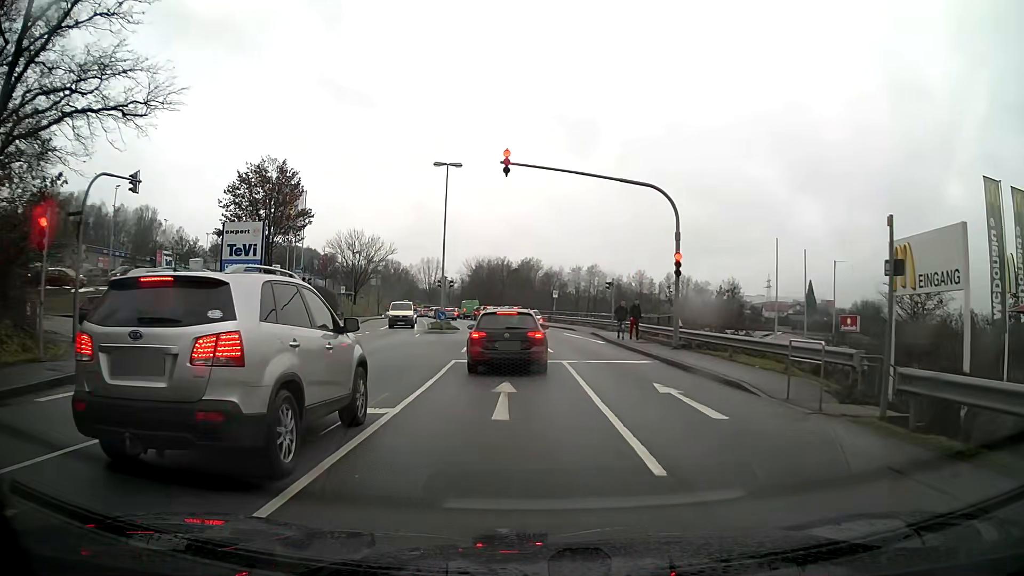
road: tertiary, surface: asphalt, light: Day
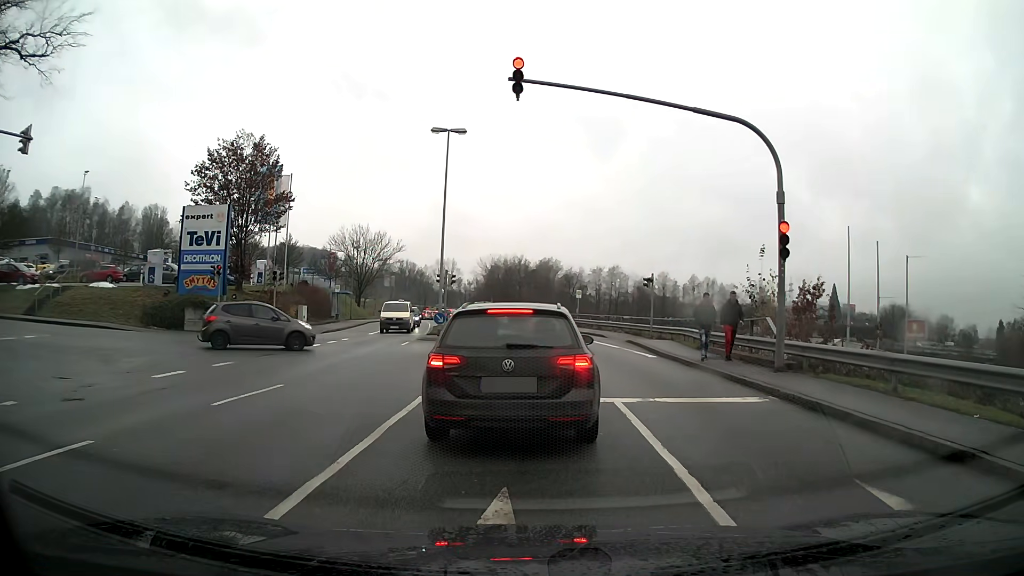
(-0.1, +7.9) m; -1°
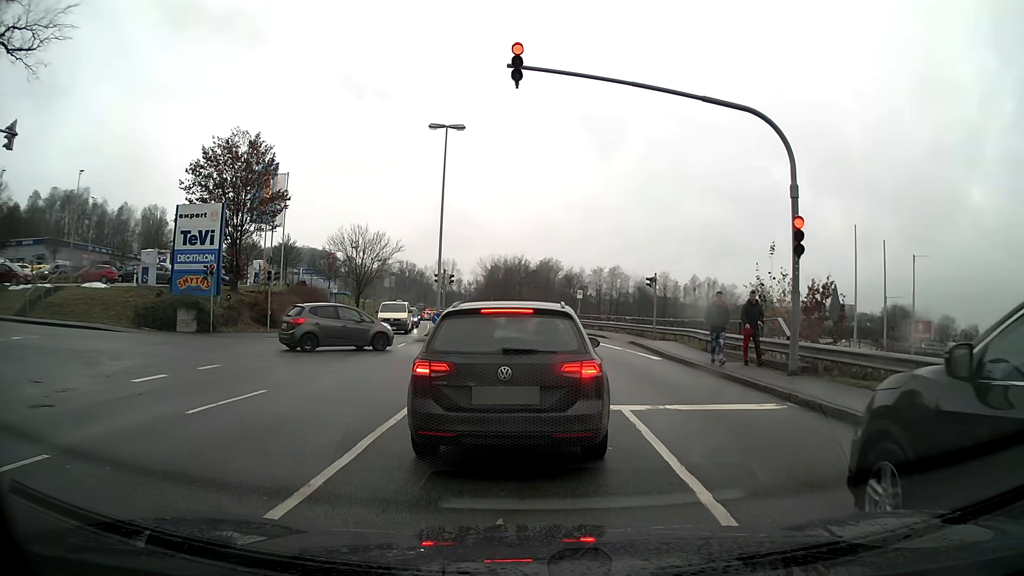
(0.0, +0.7) m; 0°
